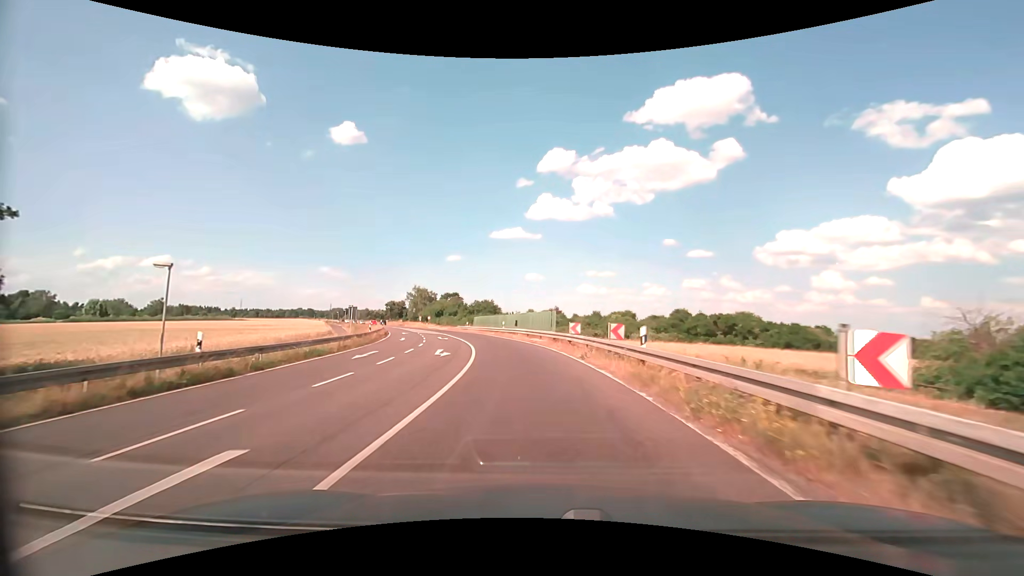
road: primary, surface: asphalt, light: Day
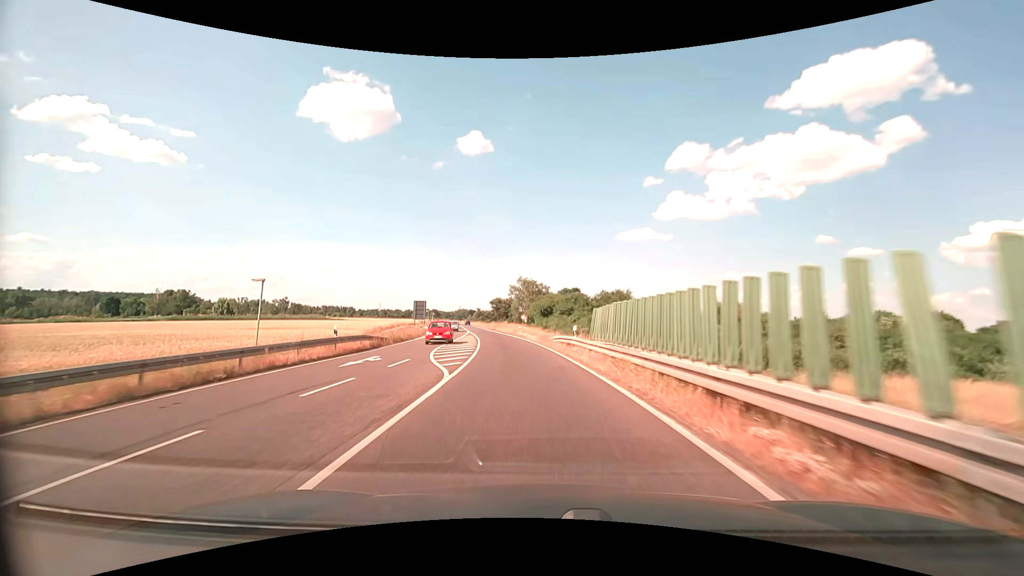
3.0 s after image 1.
(-5.6, +45.1) m; -14°
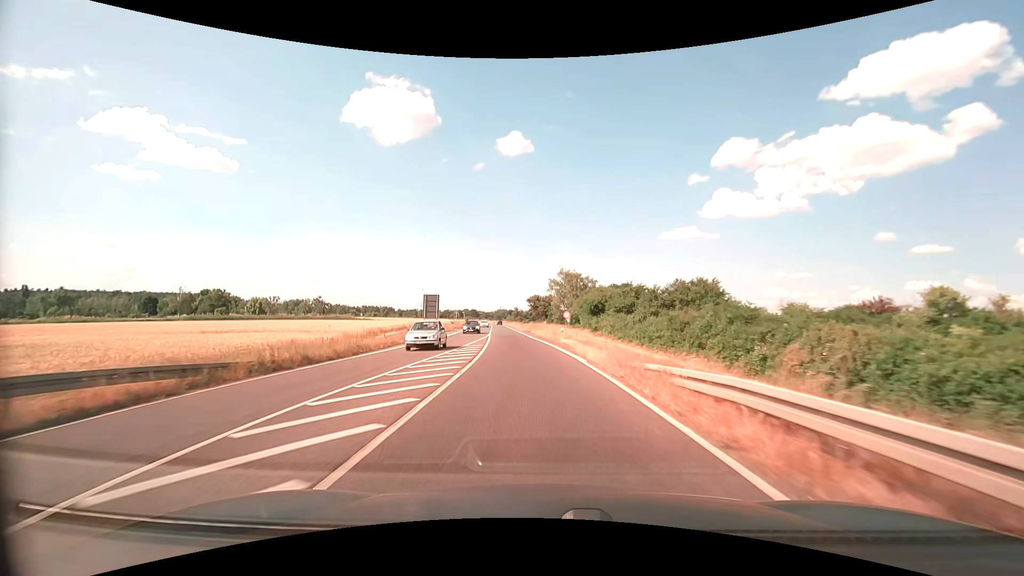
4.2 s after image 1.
(-1.0, +20.6) m; -5°
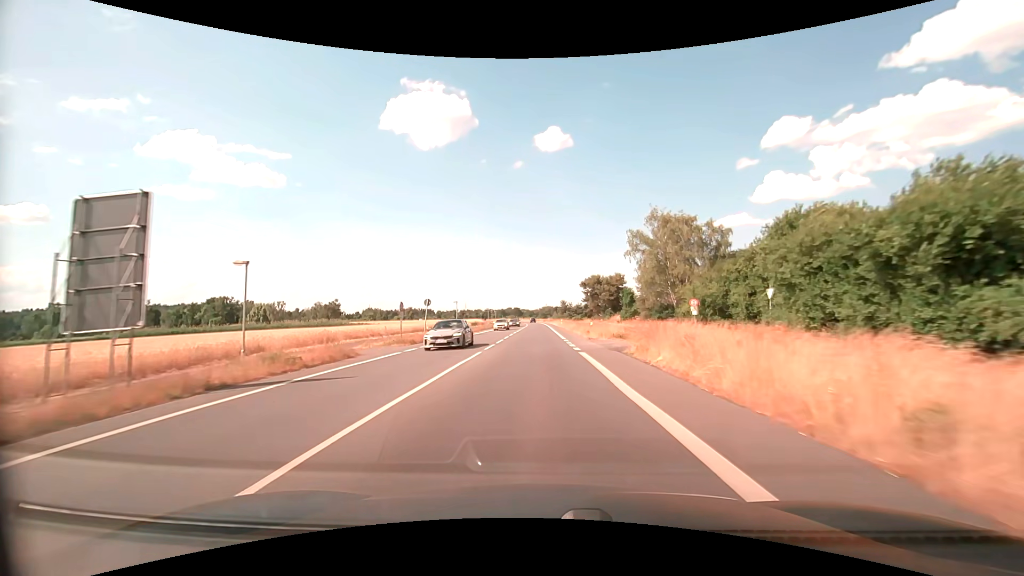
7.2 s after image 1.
(-3.3, +55.1) m; -6°
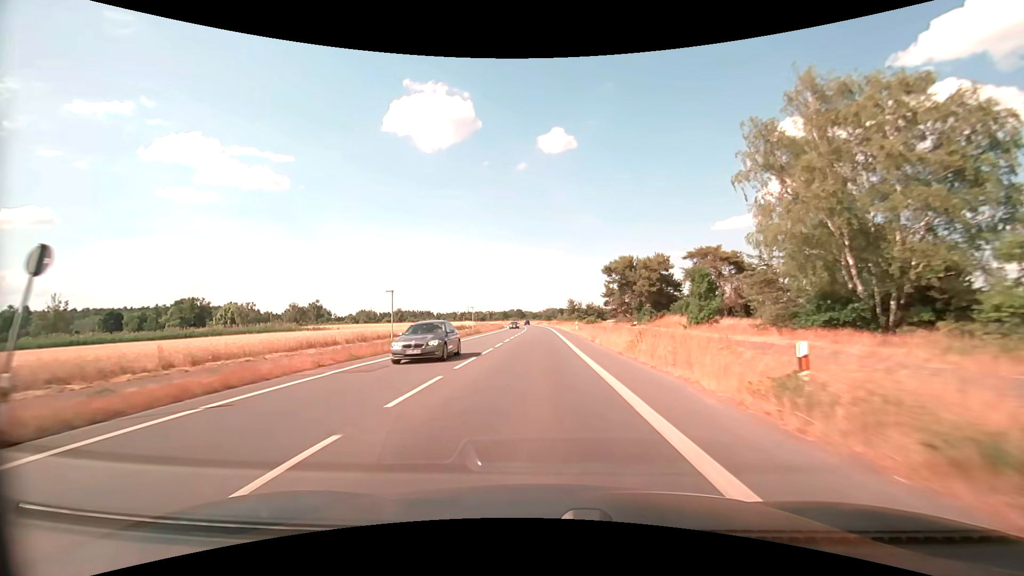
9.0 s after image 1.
(0.0, +31.8) m; 0°
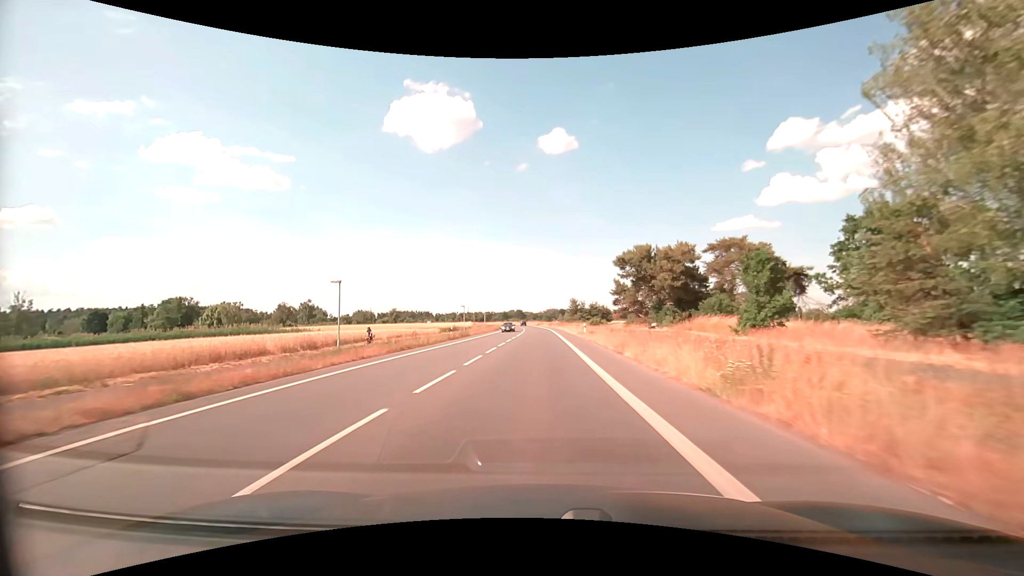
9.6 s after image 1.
(0.0, +10.4) m; 0°
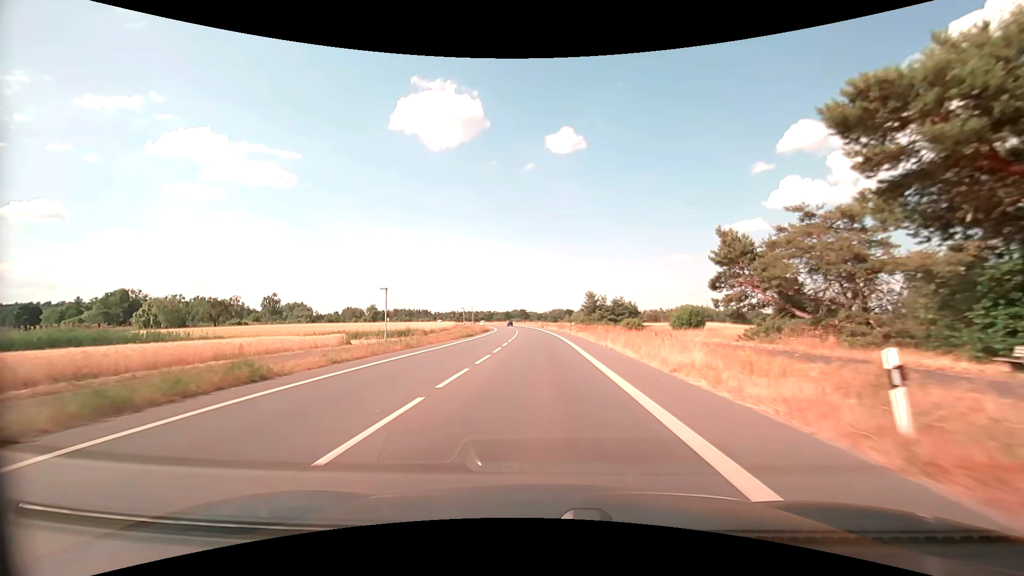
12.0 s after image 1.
(-0.1, +41.2) m; 0°
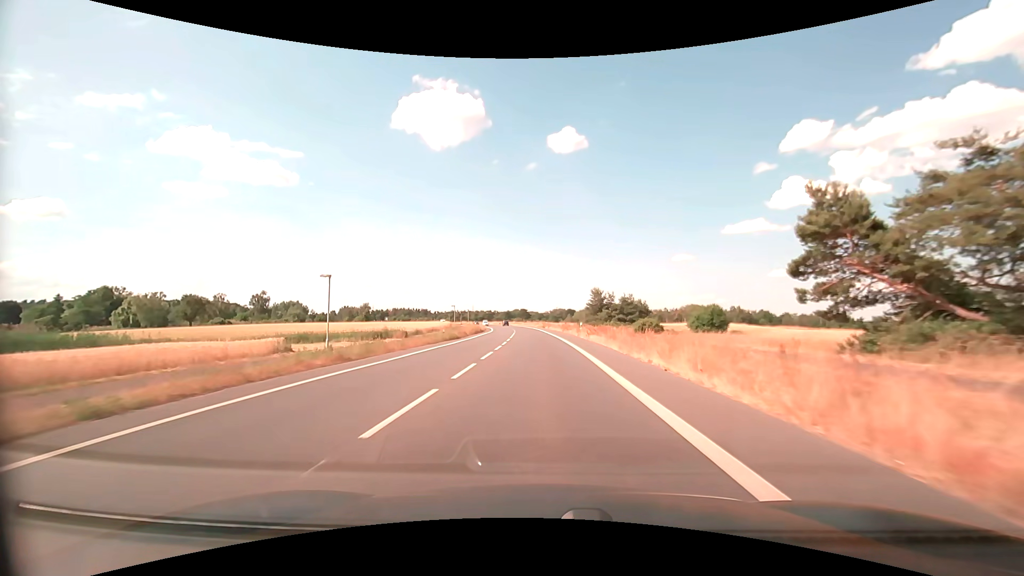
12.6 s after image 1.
(0.0, +10.4) m; 0°
(0, +10) (0, +20) (0, +30) (-1, +40) (-1, +50) (-2, +60) (-2, +70) (-3, +80) (-4, +90) (-4, +100) m
